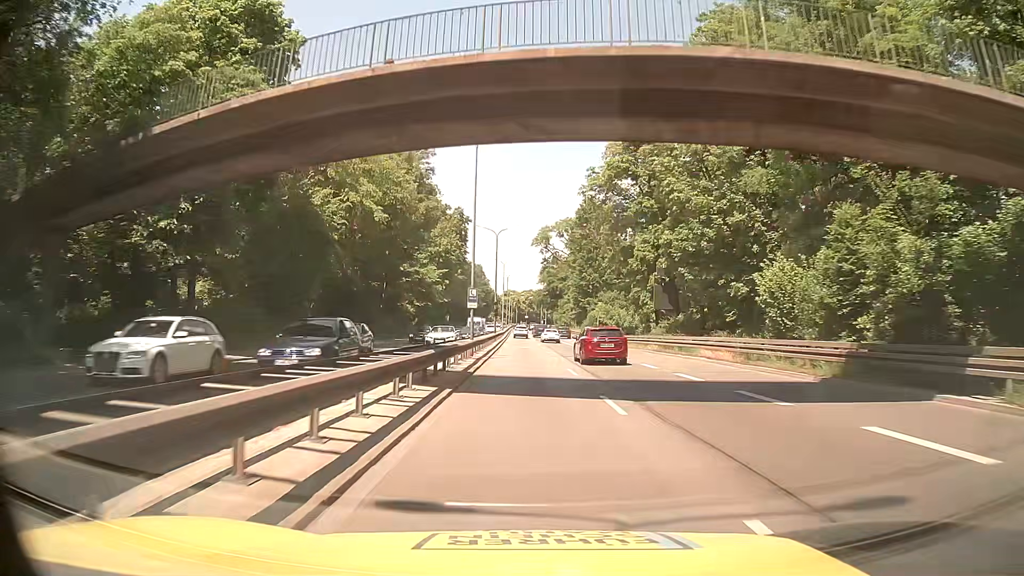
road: trunk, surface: asphalt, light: Day
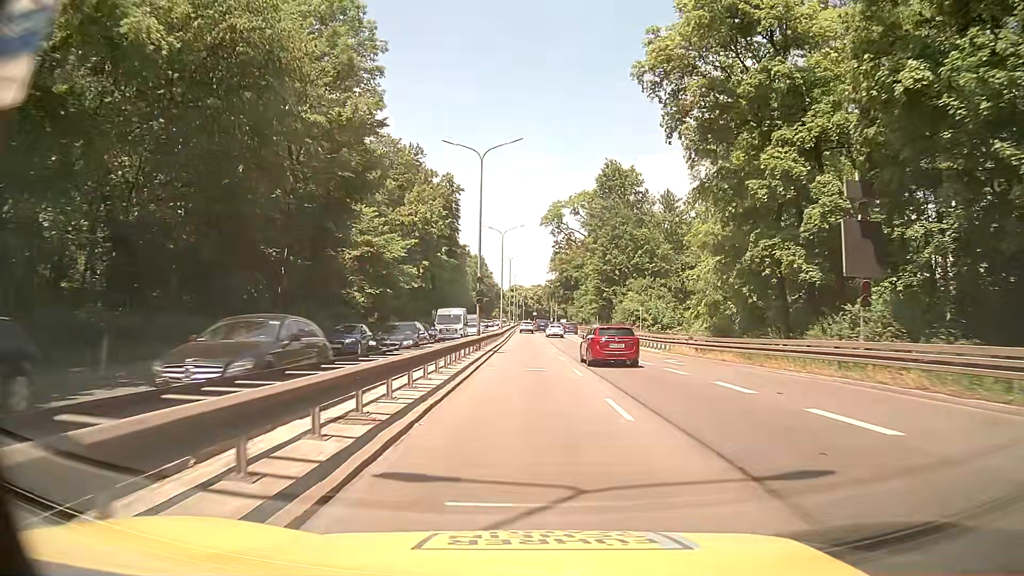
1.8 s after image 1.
(-0.1, +28.0) m; -1°
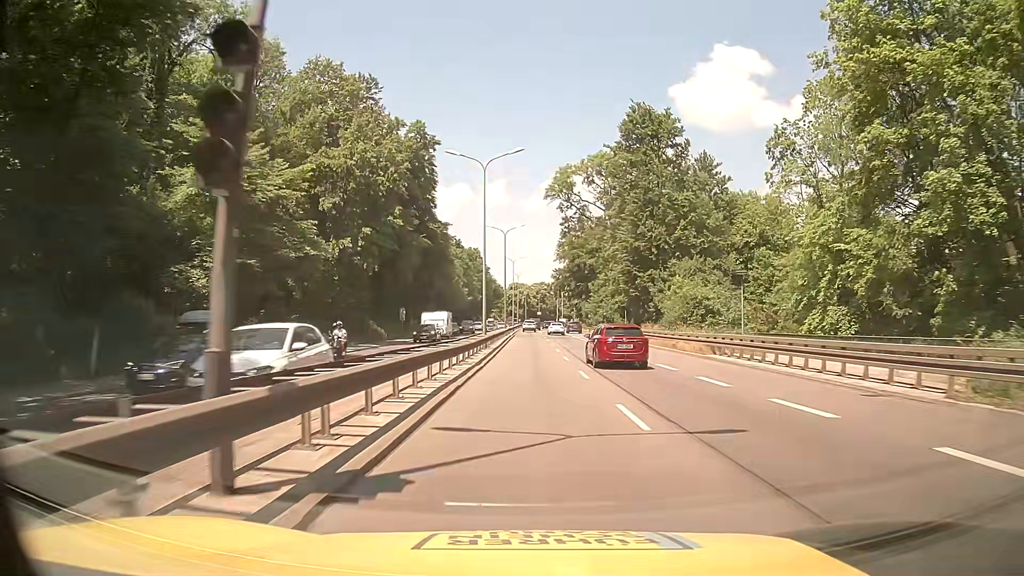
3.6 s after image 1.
(+0.2, +28.0) m; 0°
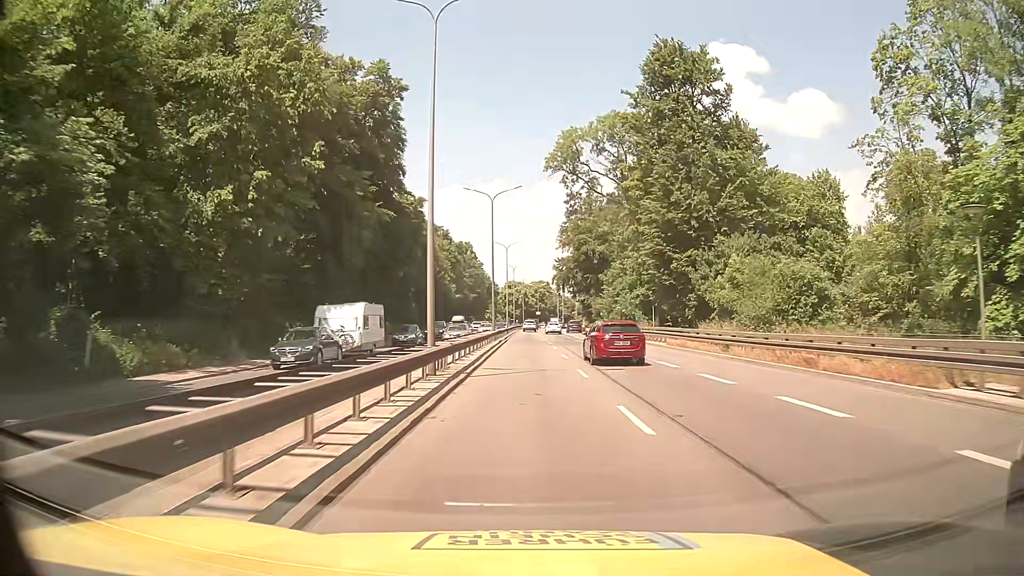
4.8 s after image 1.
(+0.2, +18.6) m; +1°
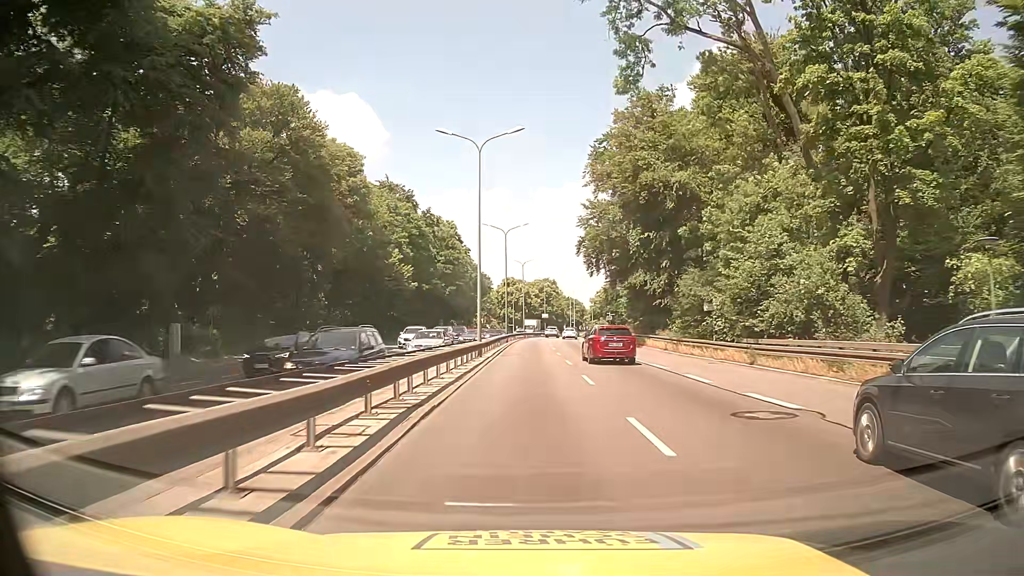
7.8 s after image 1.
(-0.3, +46.3) m; 0°
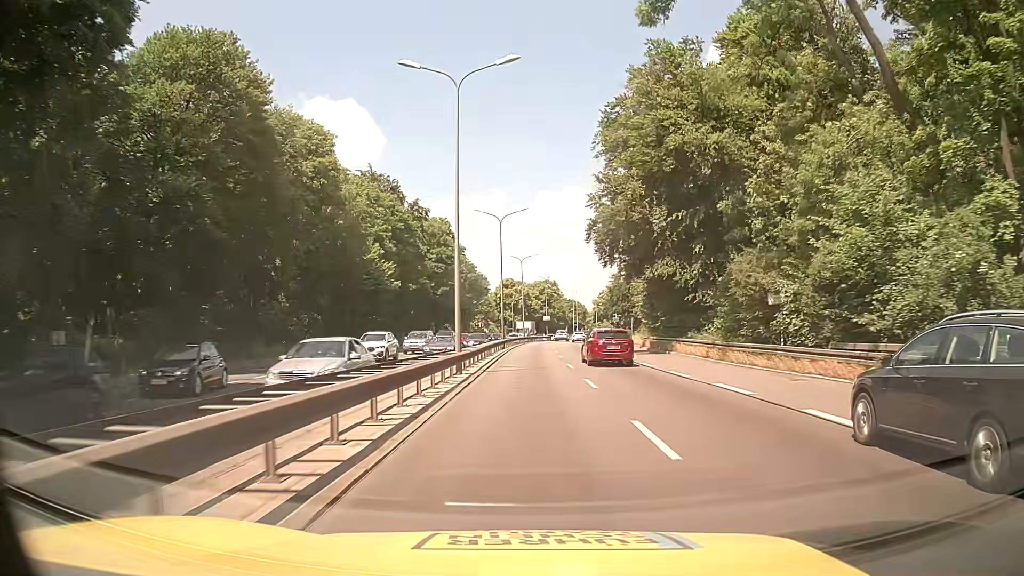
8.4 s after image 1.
(0.0, +9.3) m; 0°
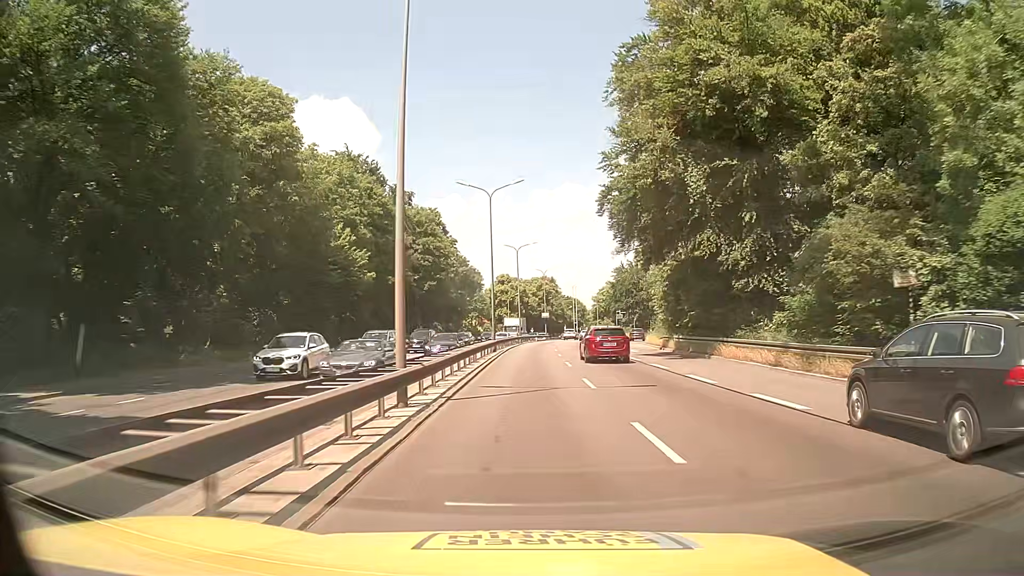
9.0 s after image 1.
(0.0, +9.3) m; 0°
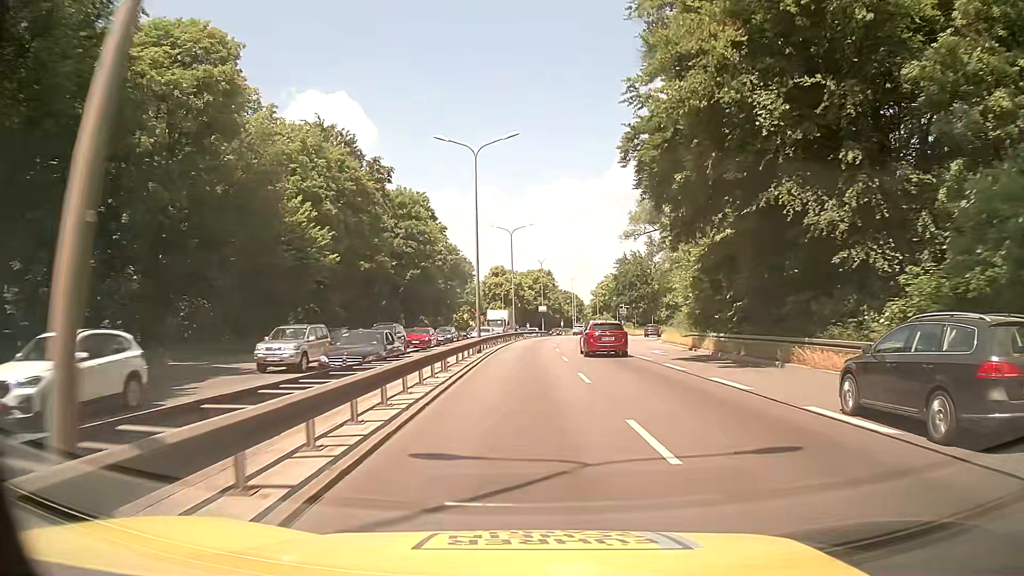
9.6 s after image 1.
(0.0, +9.3) m; 0°
(0, +10) (0, +20) (0, +30) (0, +40) (+1, +50) (+2, +60) (+3, +70) (+4, +80) (+6, +90) (+8, +99) m
